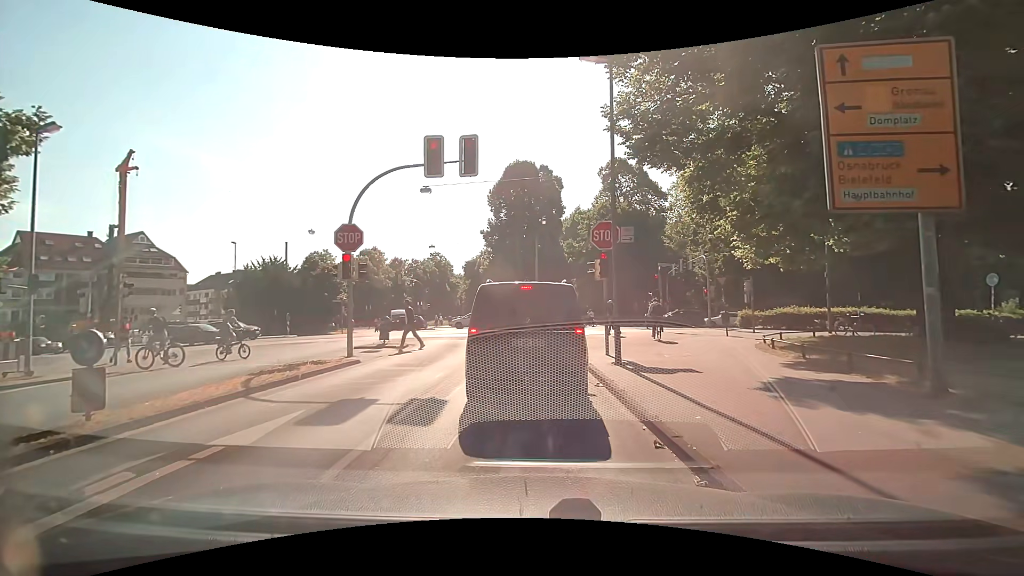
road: tertiary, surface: asphalt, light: Day
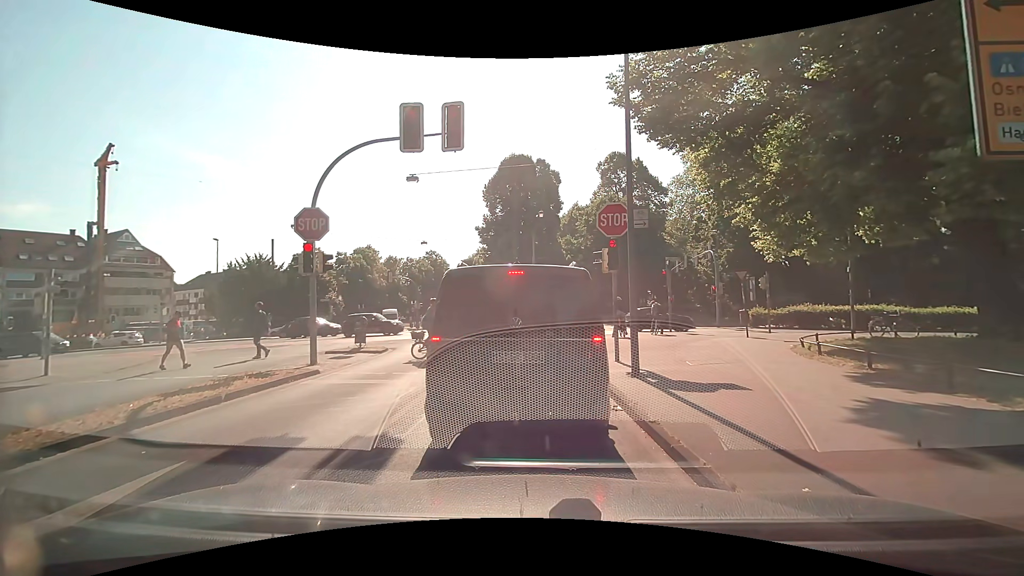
(0.0, +2.4) m; +1°
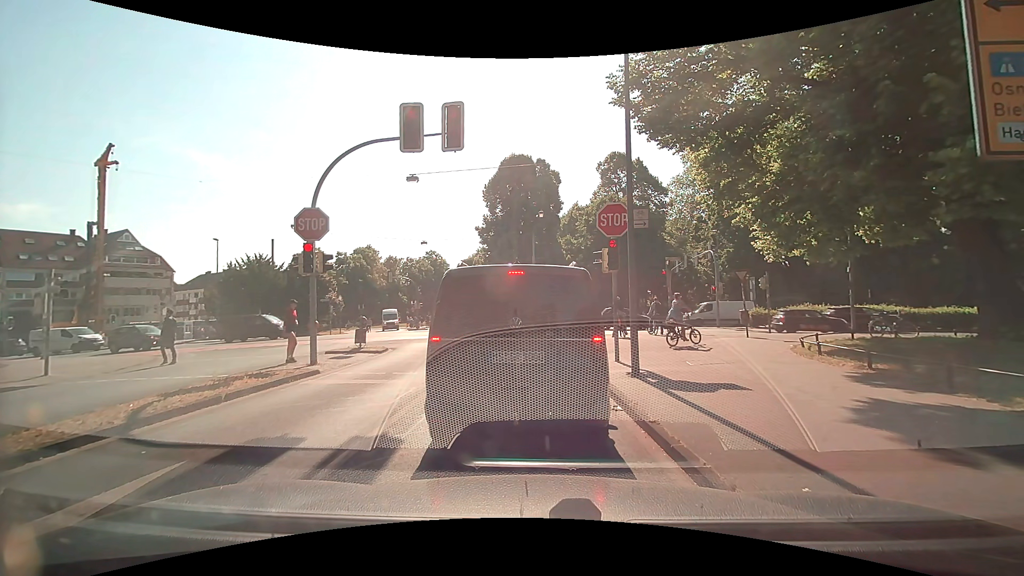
(0.0, 0.0) m; 0°
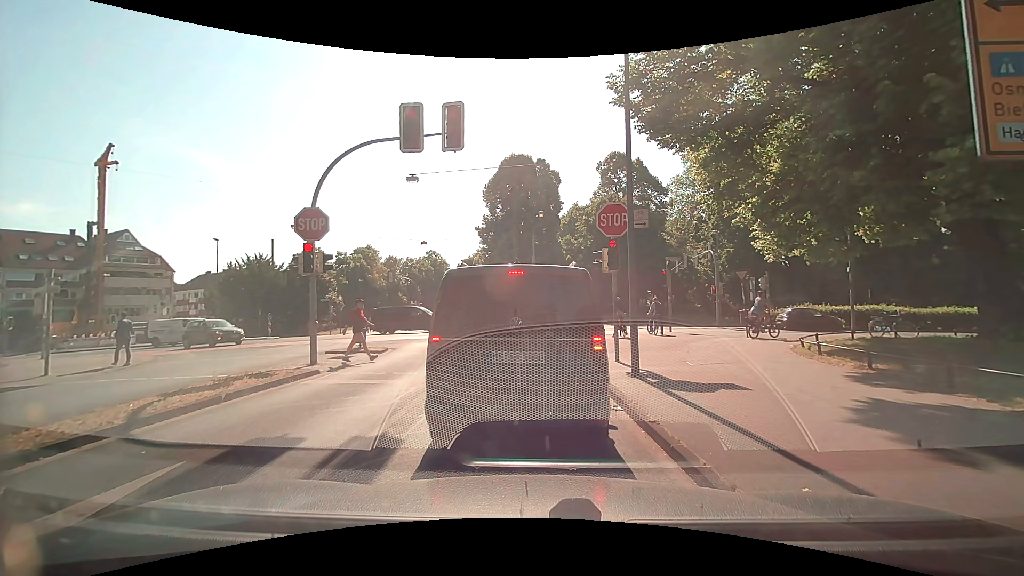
(0.0, 0.0) m; 0°
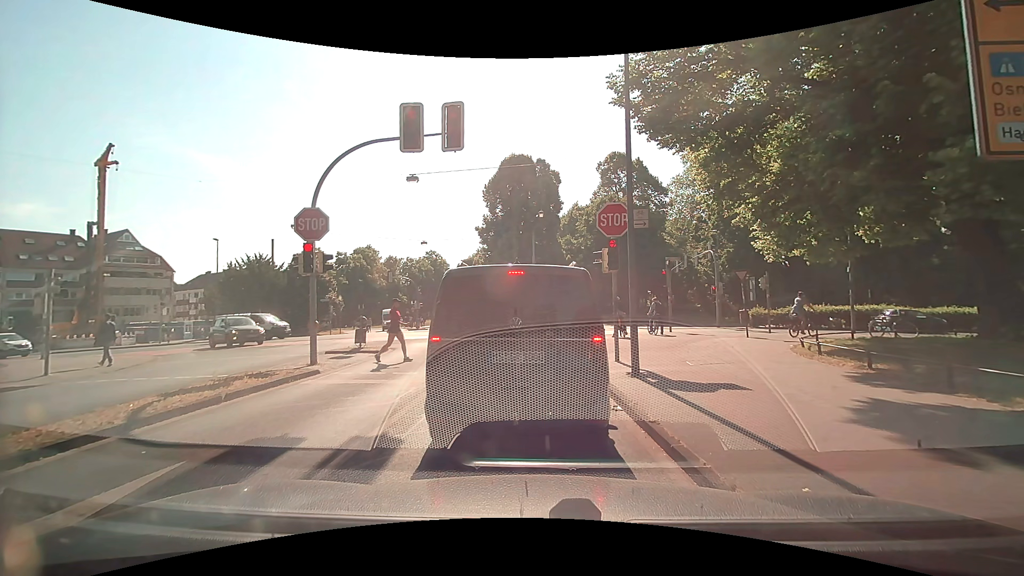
(0.0, 0.0) m; 0°
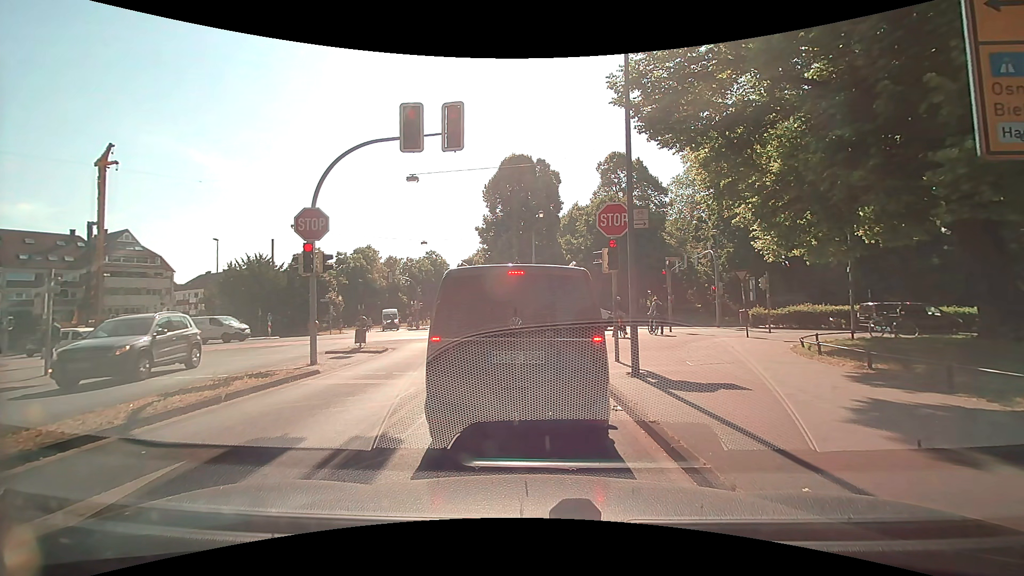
(0.0, 0.0) m; 0°
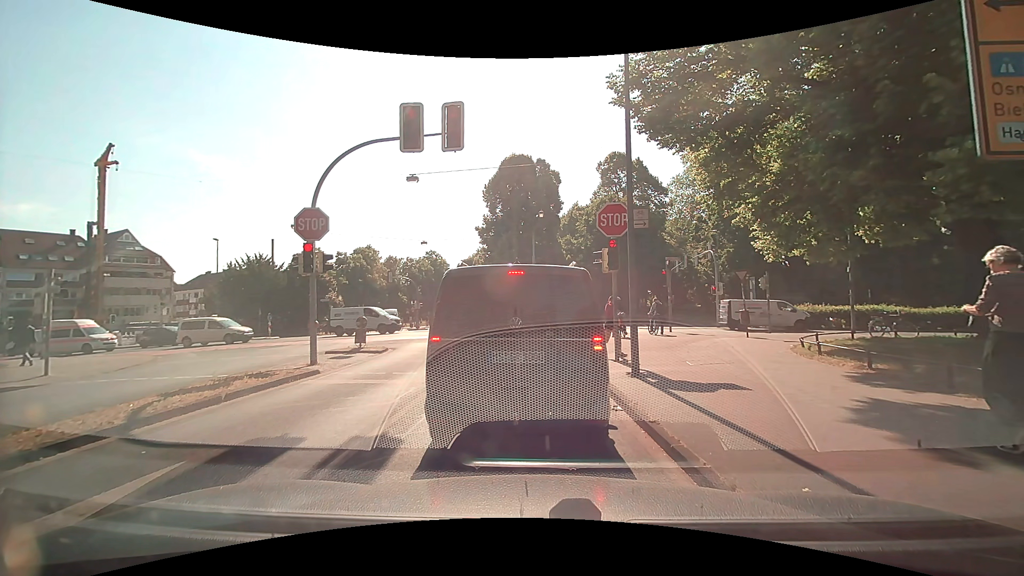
(0.0, 0.0) m; 0°
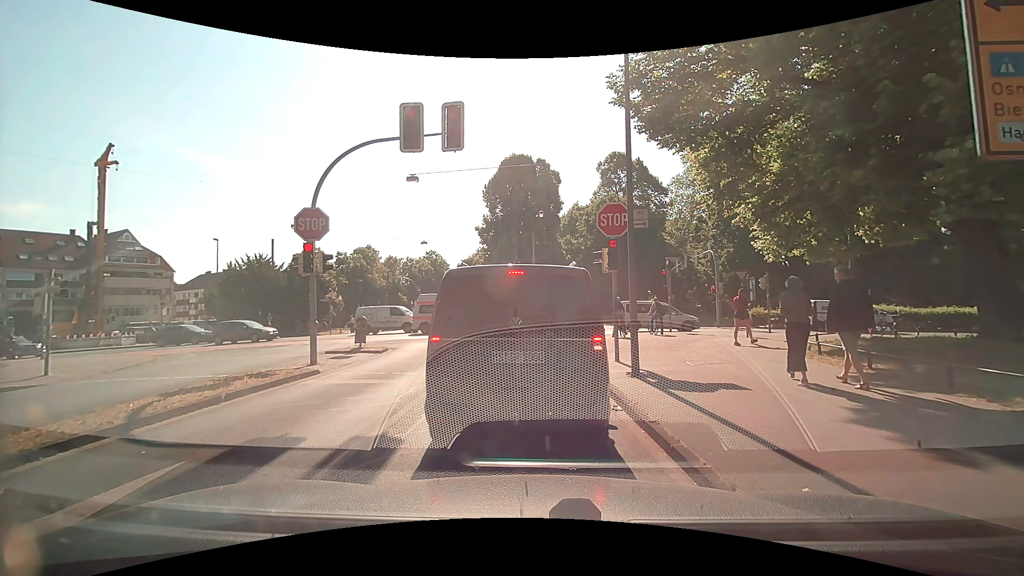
(0.0, 0.0) m; 0°
(0, +10) (-1, +20) (+1, +30) (+9, +34) (+19, +34) (+29, +33) (+39, +33) (+49, +33) (+59, +34) (+69, +34) m
